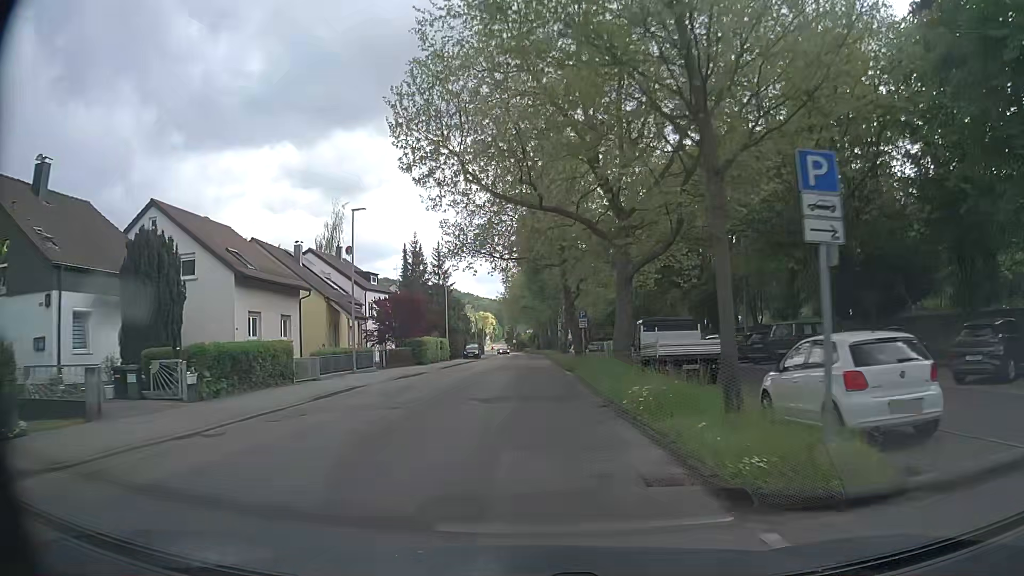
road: secondary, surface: asphalt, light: Day
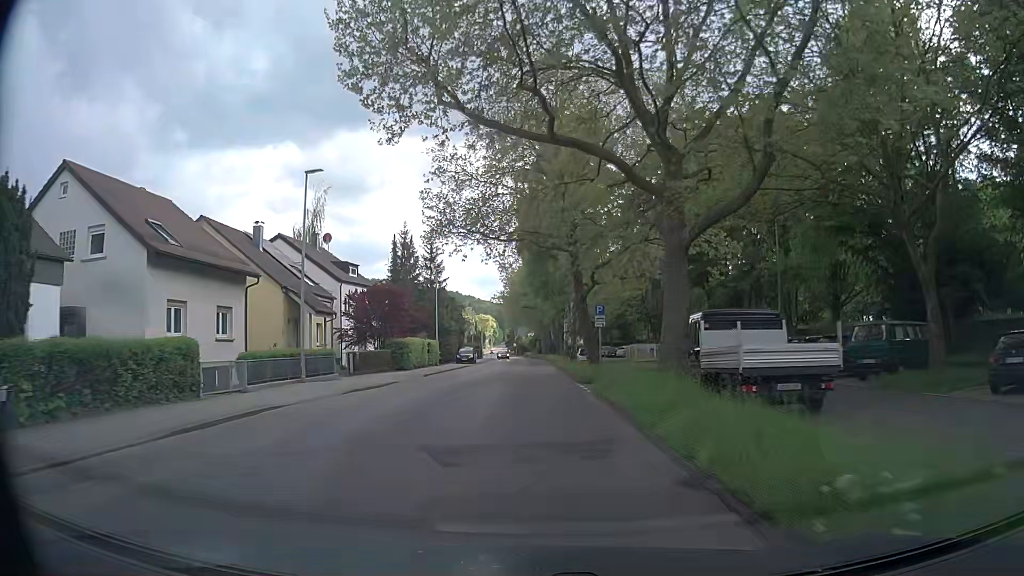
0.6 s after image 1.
(0.0, +7.9) m; -1°
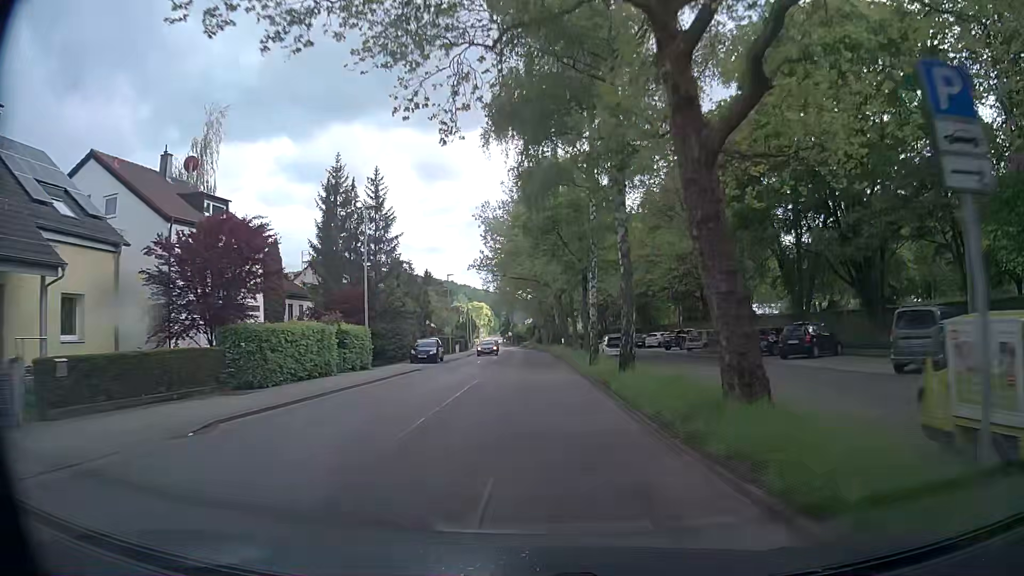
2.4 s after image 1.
(+0.4, +23.7) m; +1°
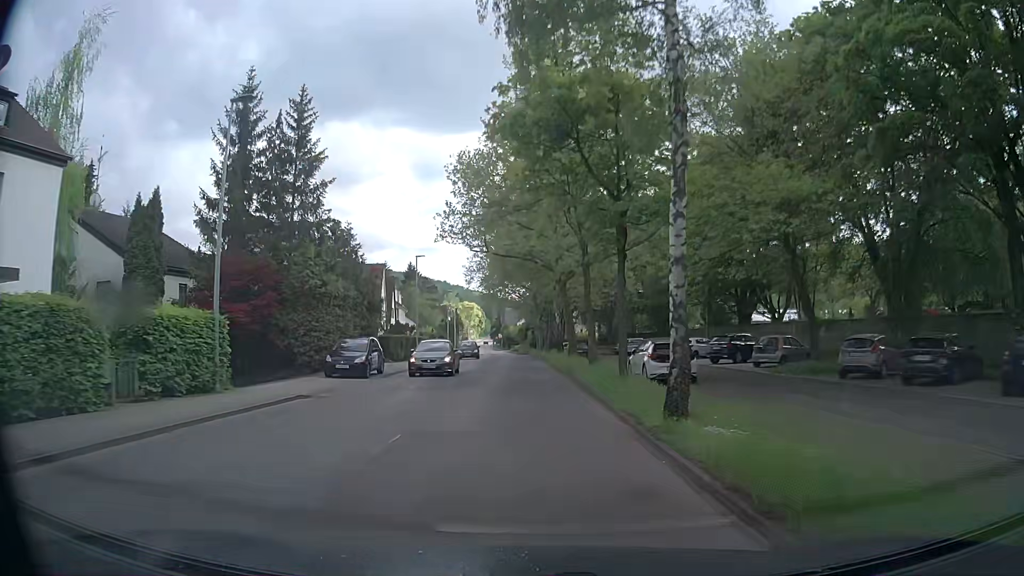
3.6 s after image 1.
(-0.1, +16.0) m; 0°
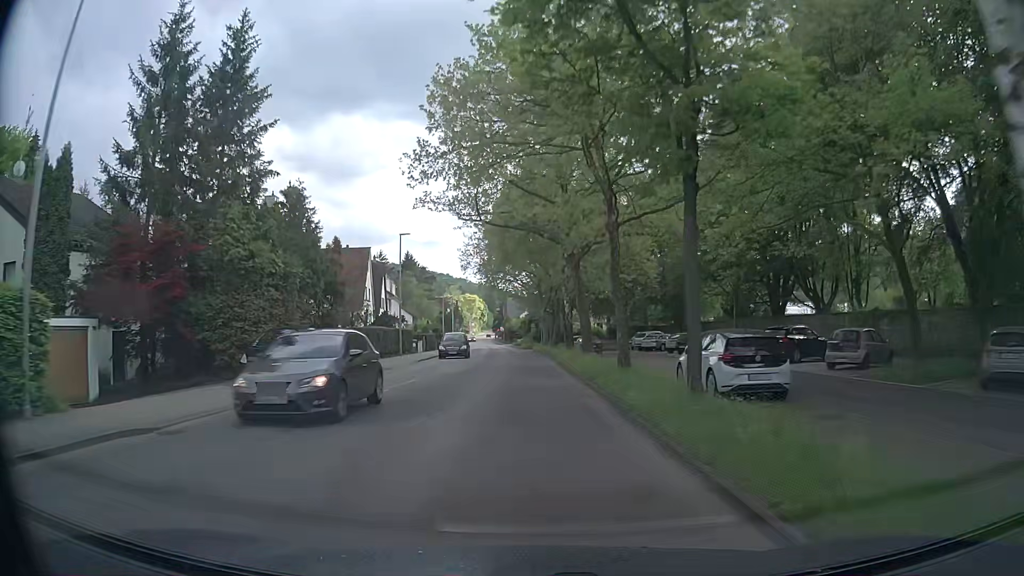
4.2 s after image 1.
(0.0, +8.0) m; -1°
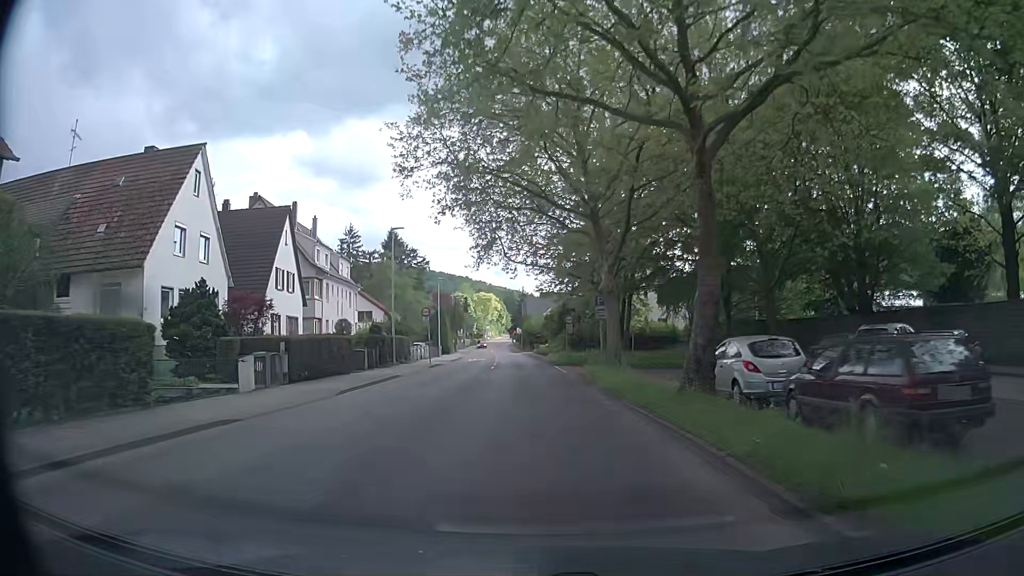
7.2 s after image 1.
(-0.5, +38.7) m; -2°
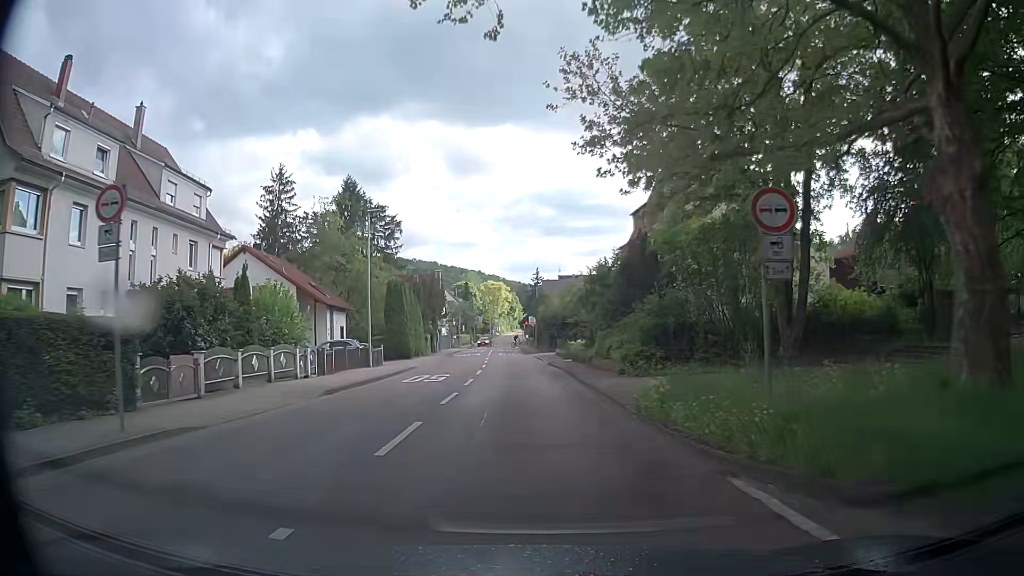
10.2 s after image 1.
(-0.1, +34.9) m; 0°
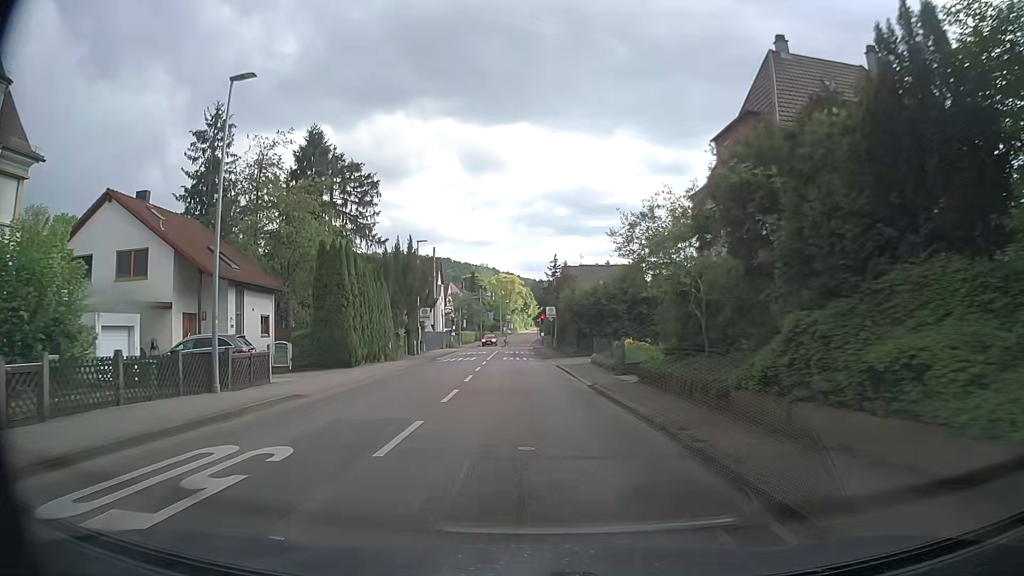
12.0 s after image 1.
(-0.4, +18.8) m; -2°
(0, +10) (0, +20) (0, +30) (-1, +40) (-1, +50) (-1, +60) (-1, +70) (-1, +80) (-1, +90) (-1, +100) m
